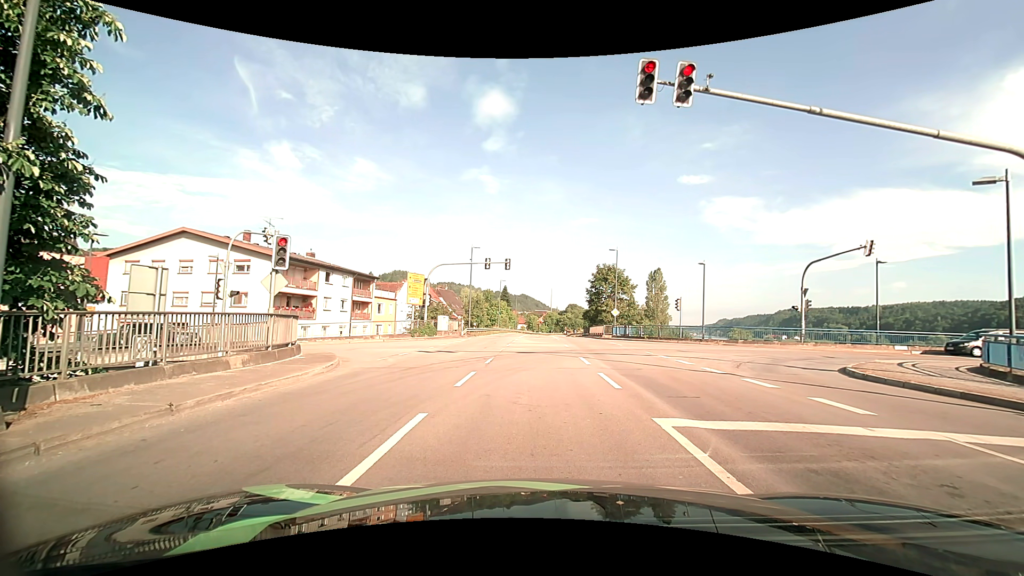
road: primary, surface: asphalt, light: Day
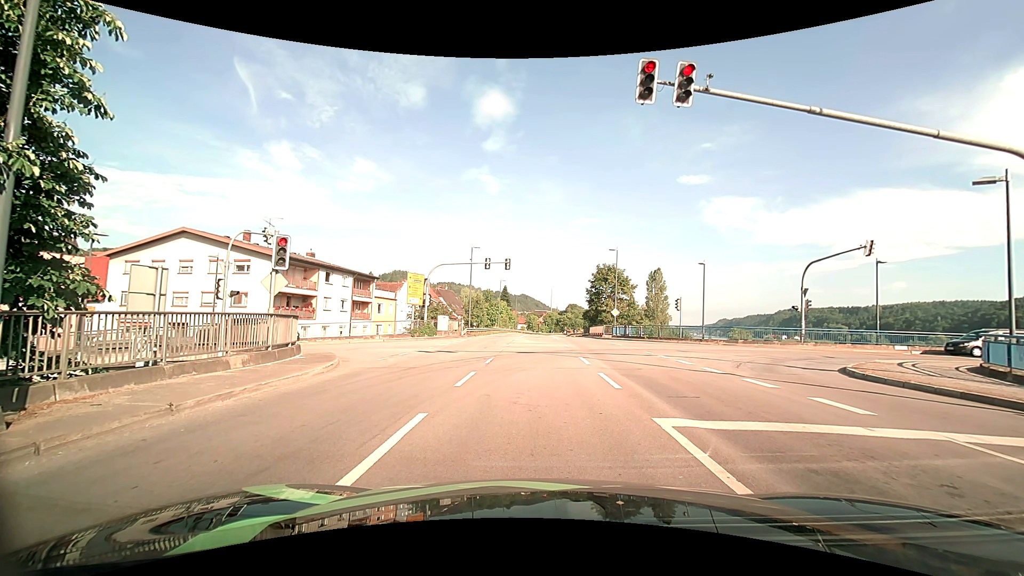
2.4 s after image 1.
(0.0, 0.0) m; 0°
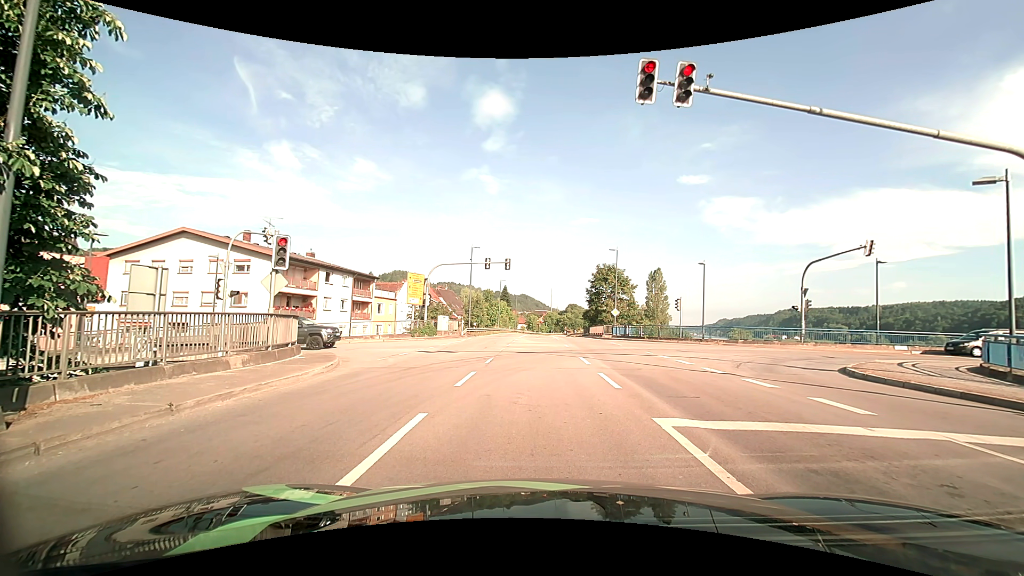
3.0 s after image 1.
(0.0, 0.0) m; 0°
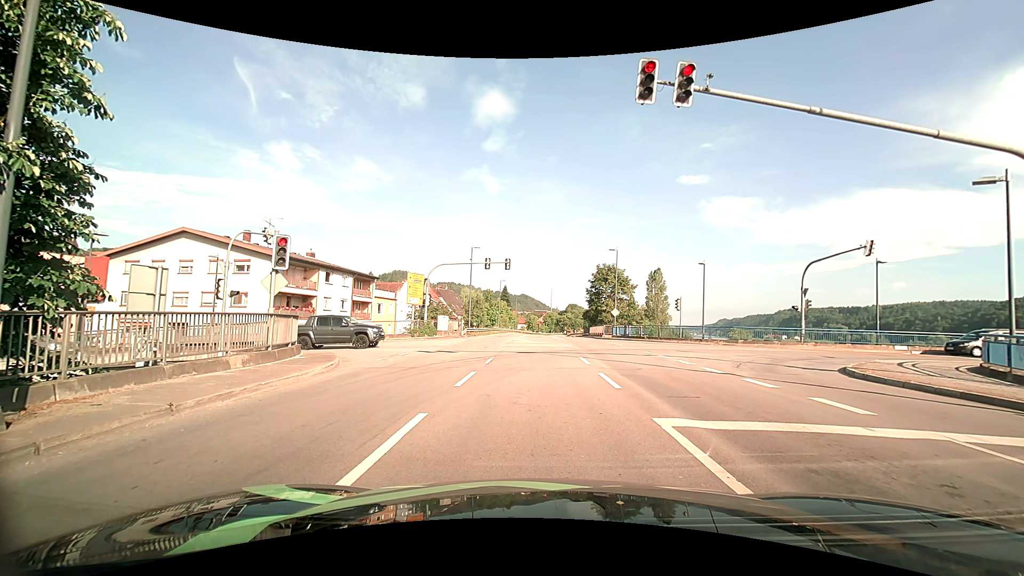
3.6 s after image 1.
(0.0, 0.0) m; 0°
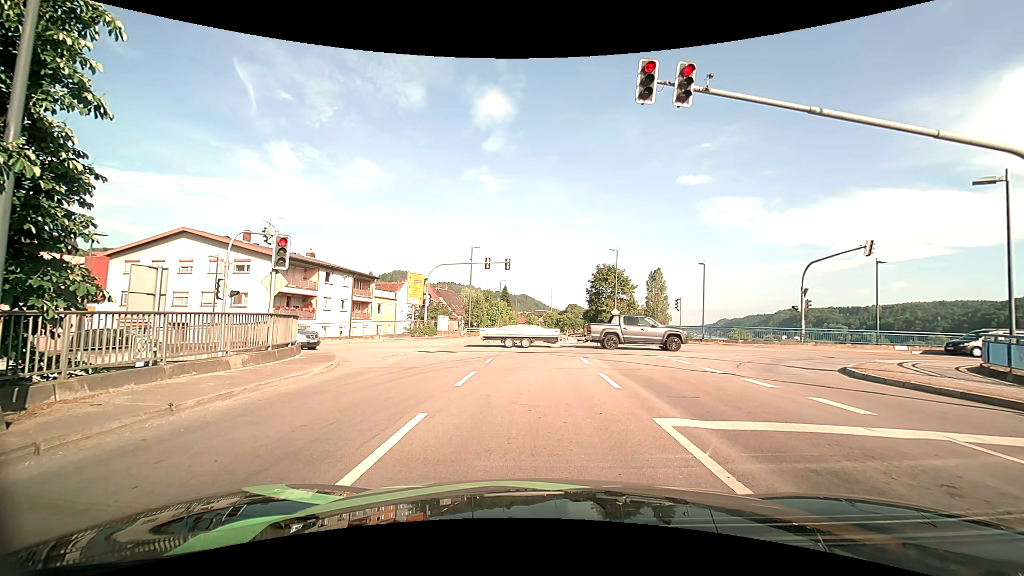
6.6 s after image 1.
(0.0, 0.0) m; 0°
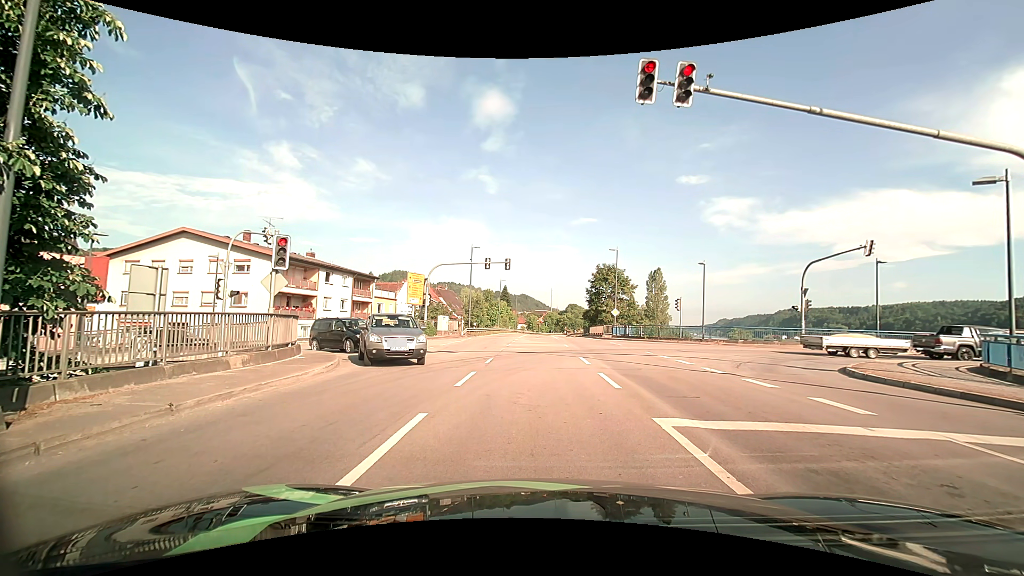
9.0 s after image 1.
(0.0, 0.0) m; 0°
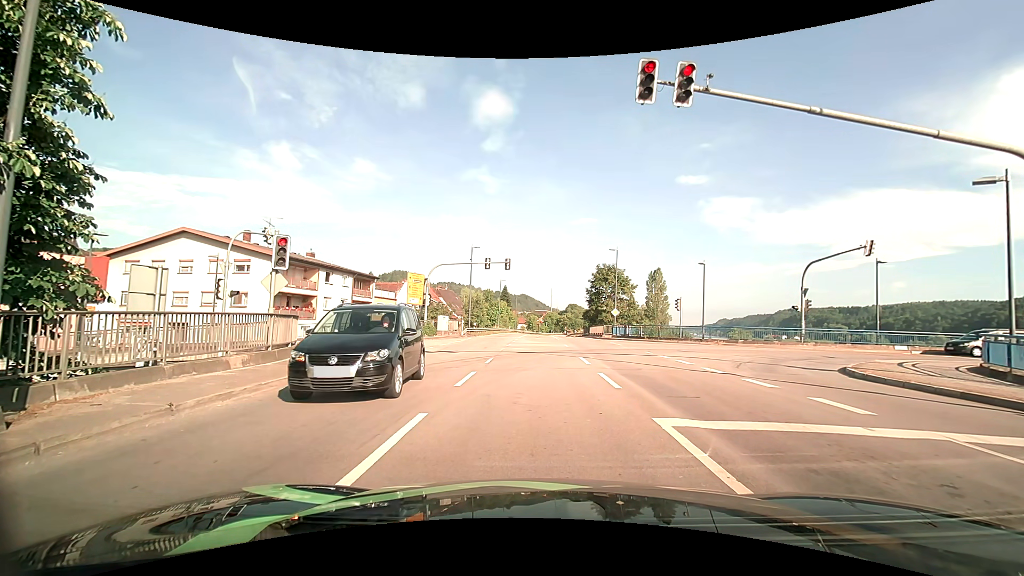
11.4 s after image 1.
(0.0, 0.0) m; 0°
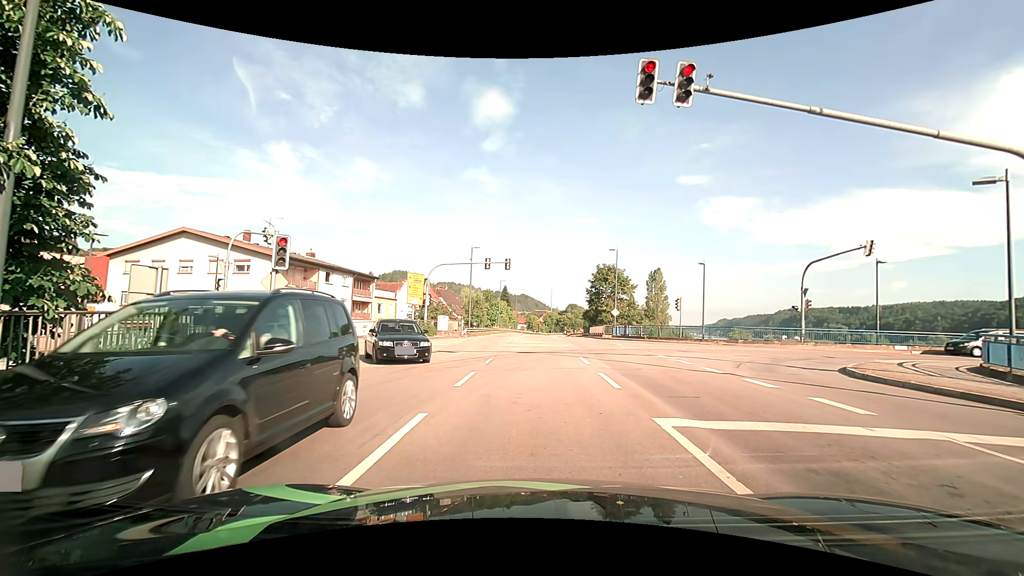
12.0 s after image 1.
(0.0, 0.0) m; 0°
